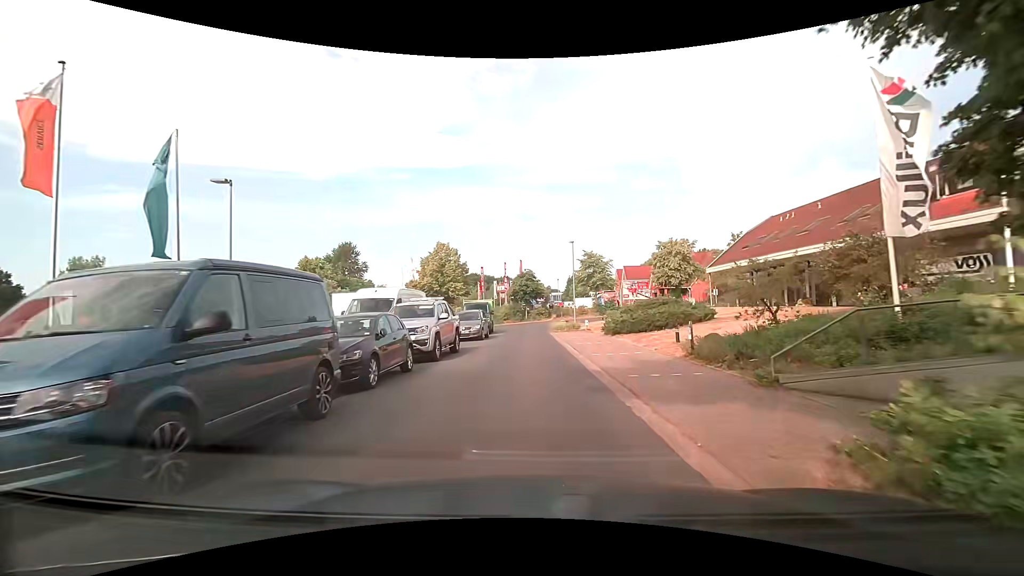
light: Day
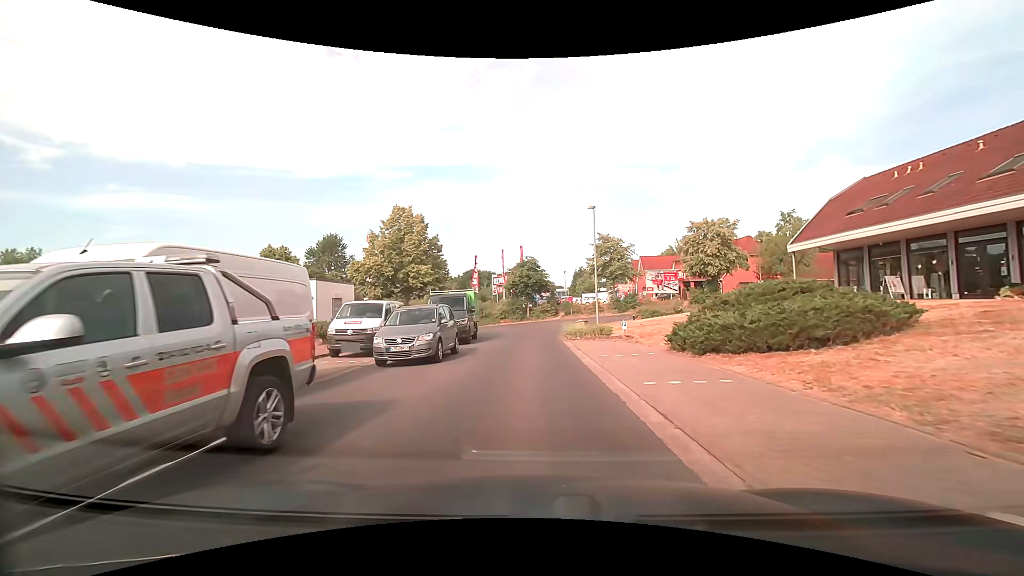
(-0.1, +12.8) m; 0°
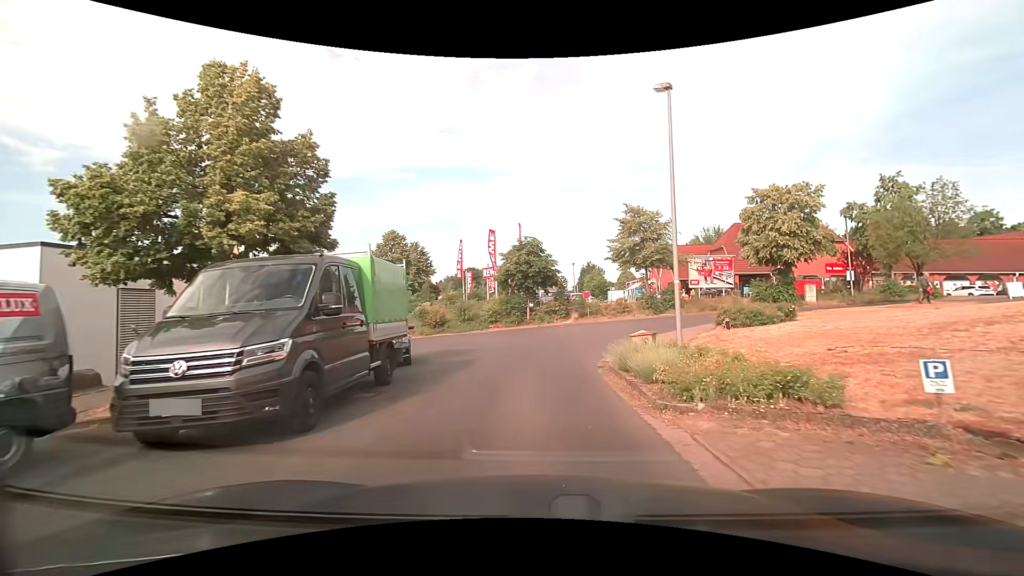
(-0.1, +15.5) m; -1°
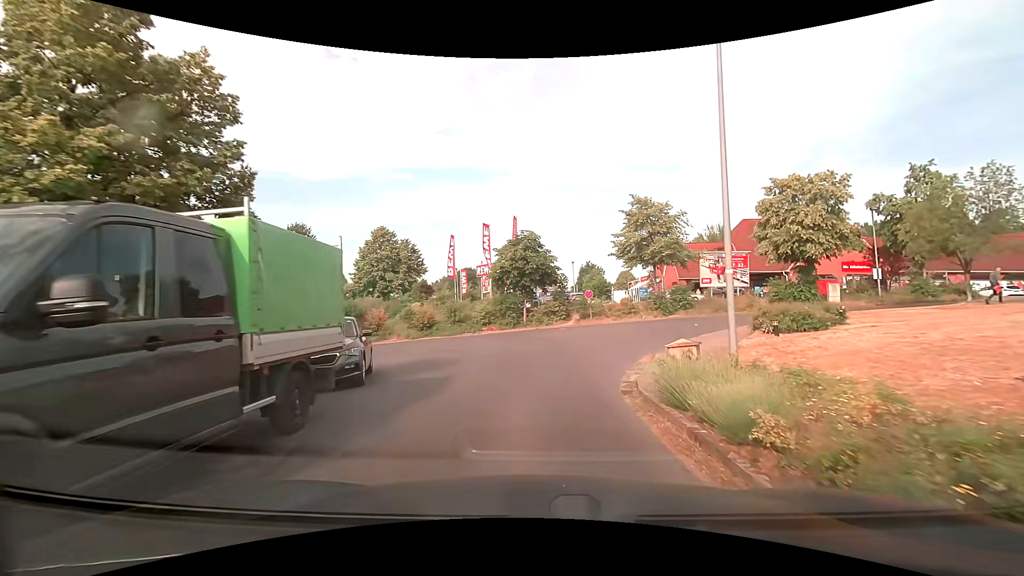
(0.0, +3.6) m; +1°
(0, +10) (+1, +20) (-1, +30) (-9, +34) (-19, +35) (-29, +36) (-39, +37) (-49, +37) (-59, +37) (-69, +38) m
